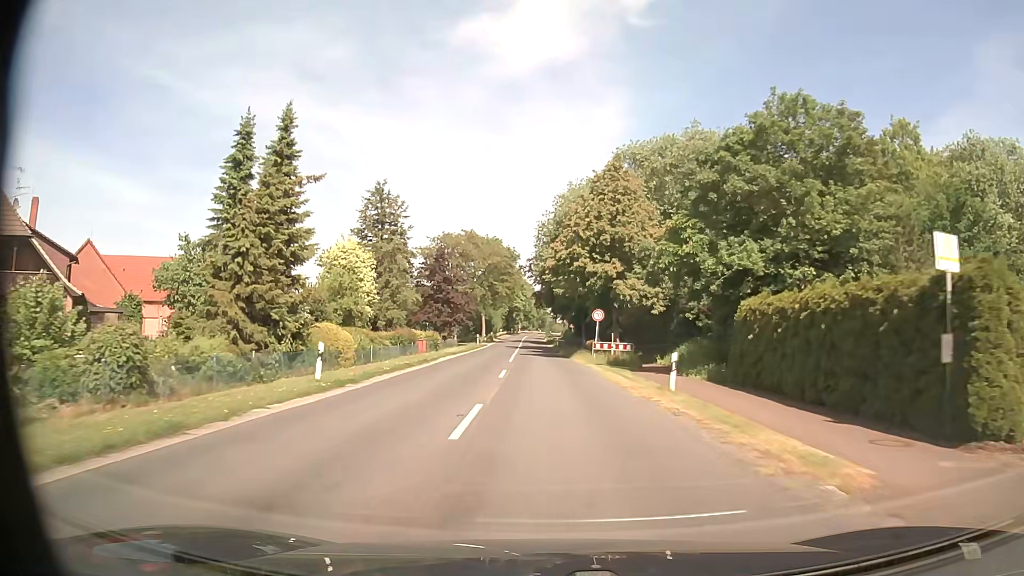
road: secondary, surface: asphalt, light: Day
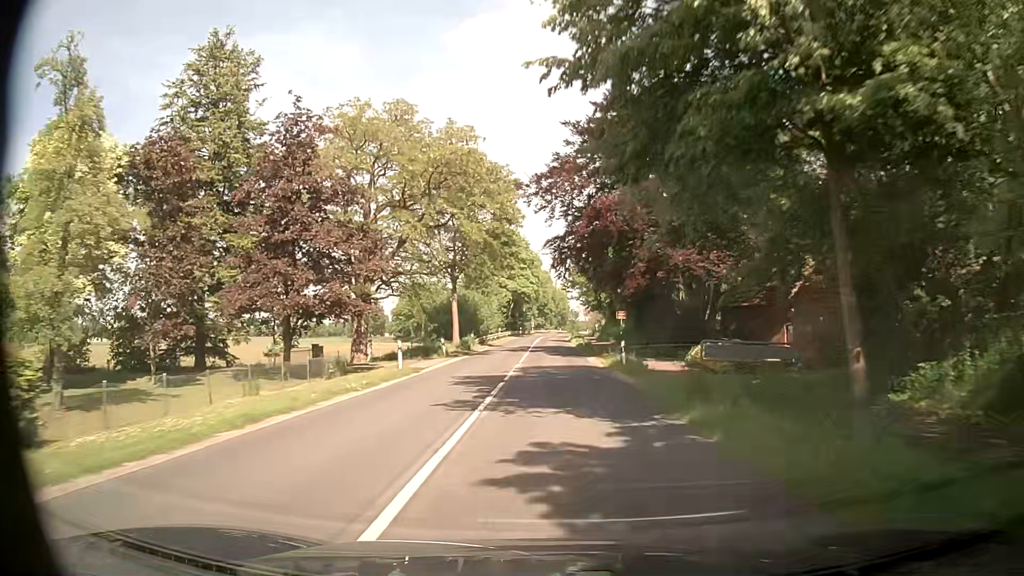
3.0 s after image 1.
(-1.0, +49.3) m; -3°
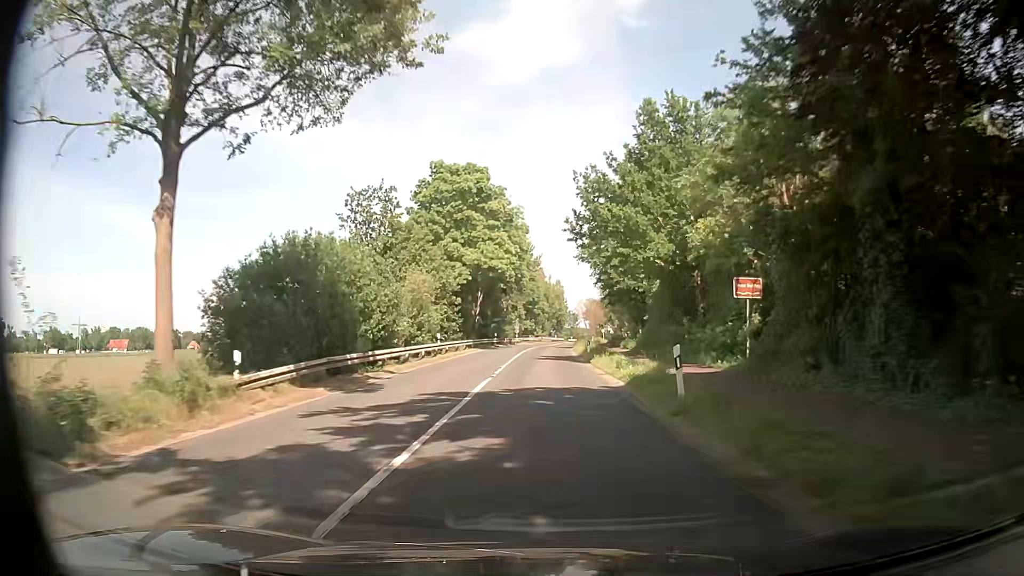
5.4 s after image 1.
(+1.0, +41.0) m; +2°
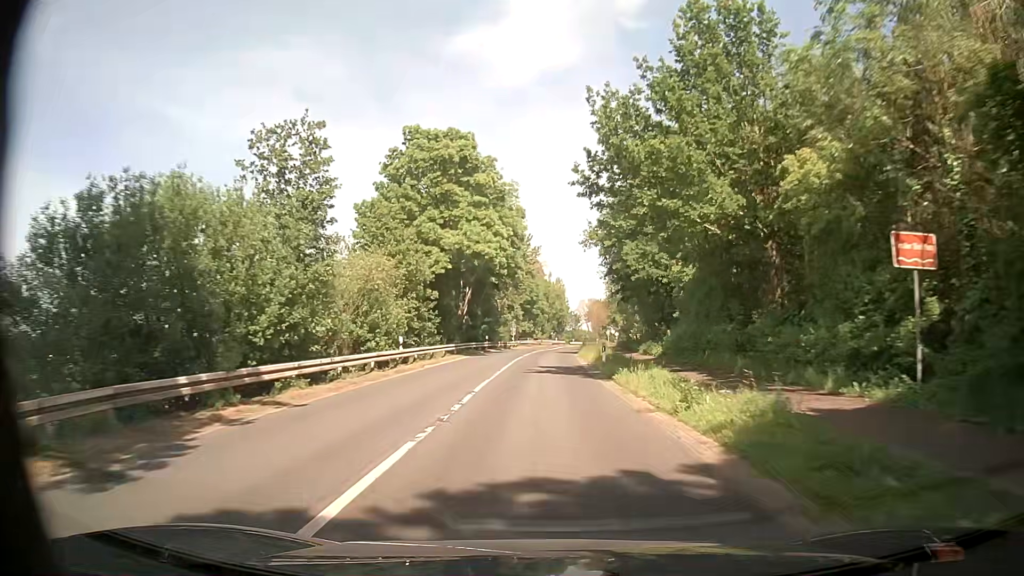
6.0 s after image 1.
(-0.1, +10.4) m; -1°
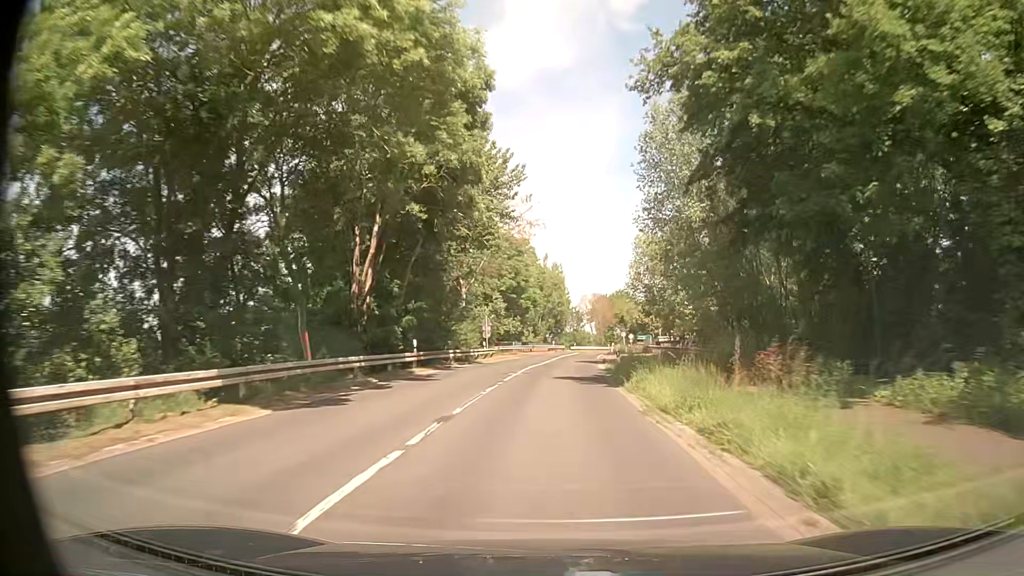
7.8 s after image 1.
(+0.3, +31.7) m; +1°
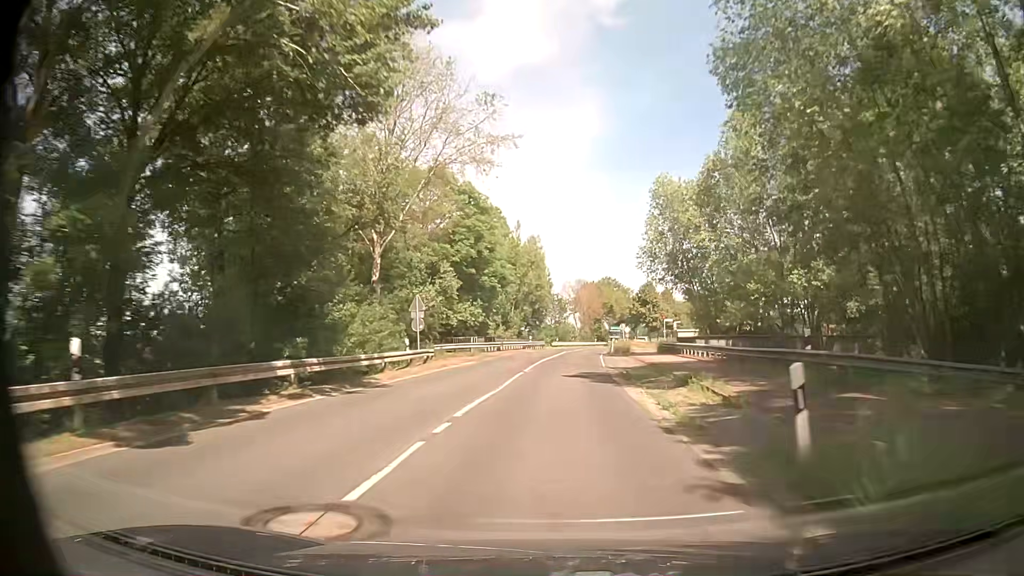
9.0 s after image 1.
(+0.1, +21.4) m; +2°
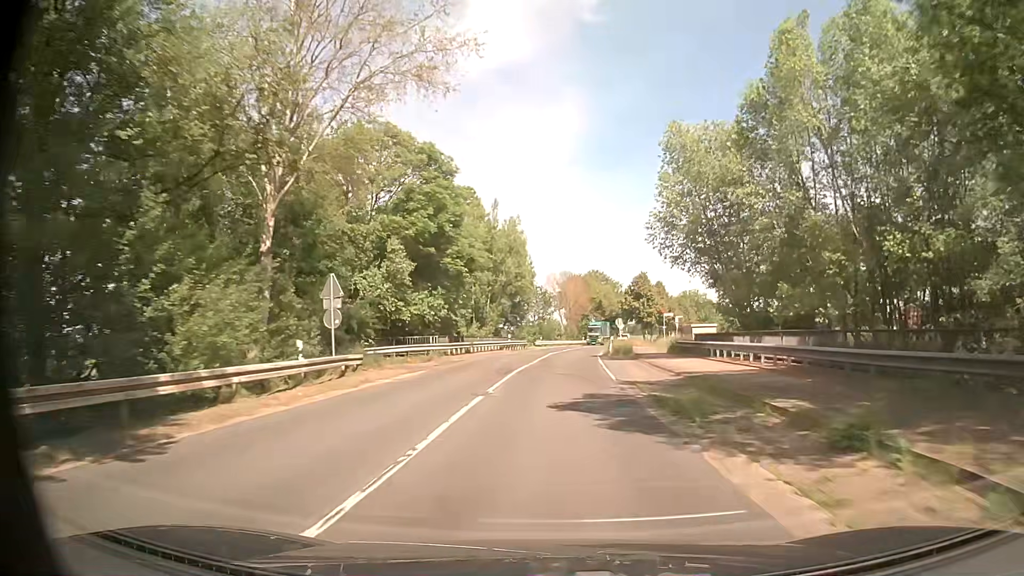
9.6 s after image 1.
(+0.1, +10.8) m; +2°
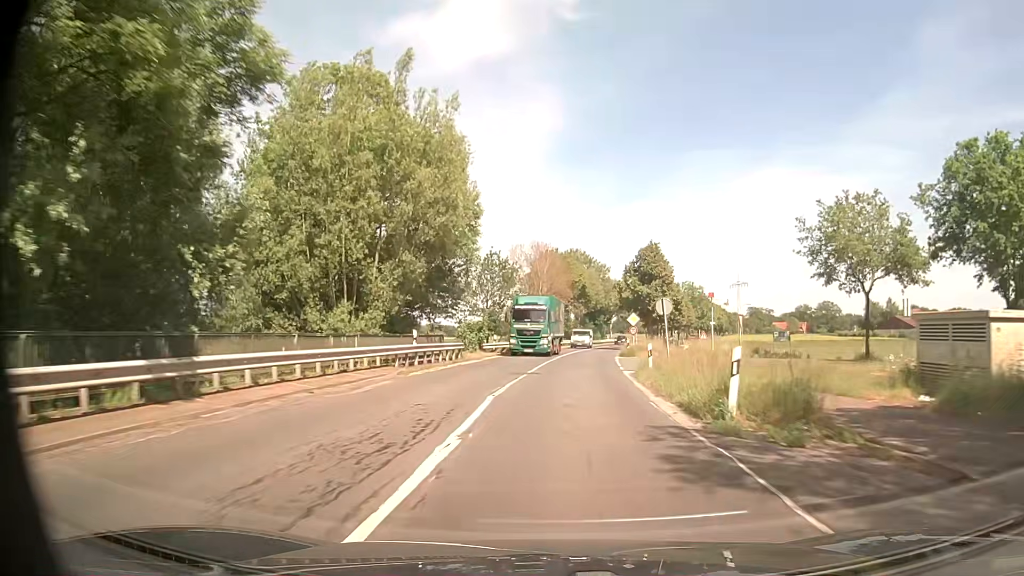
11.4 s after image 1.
(+0.5, +32.0) m; +2°
(0, +10) (+1, +20) (+1, +30) (+3, +40) (+4, +50) (+5, +60) (+6, +70) (+8, +80) (+10, +89) (+12, +99) m
